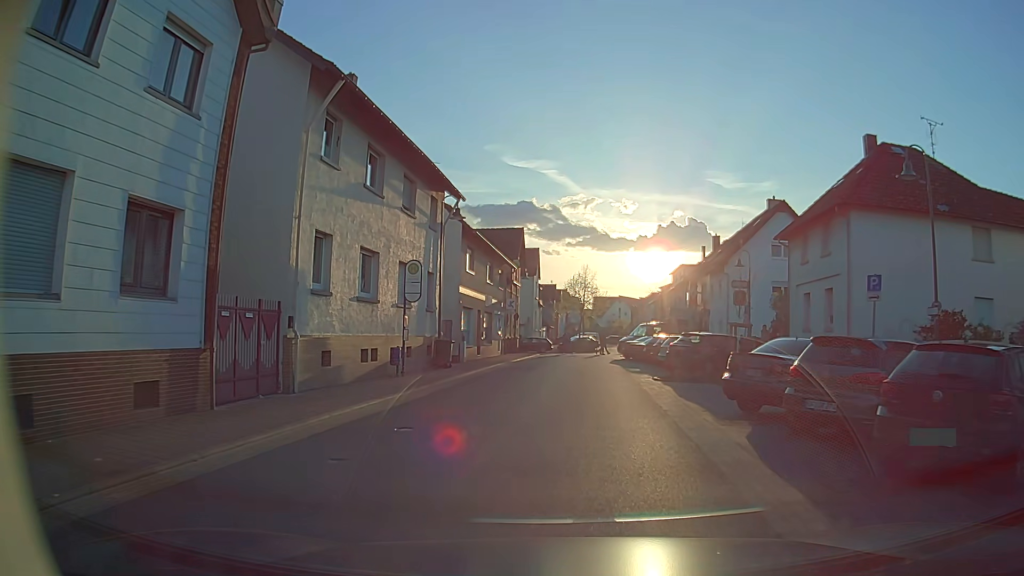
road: unclassified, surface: asphalt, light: Day
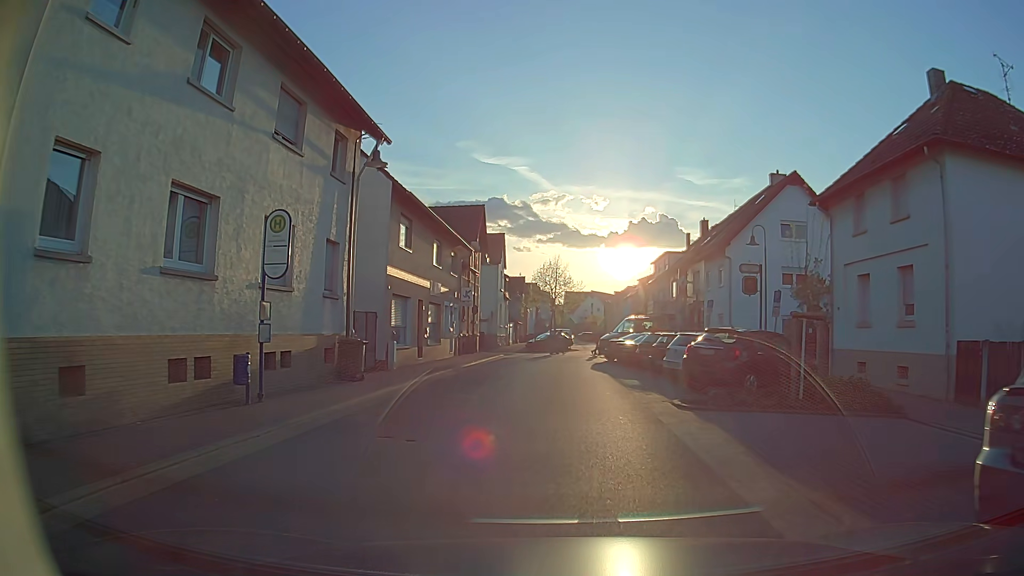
(+0.3, +8.4) m; +3°
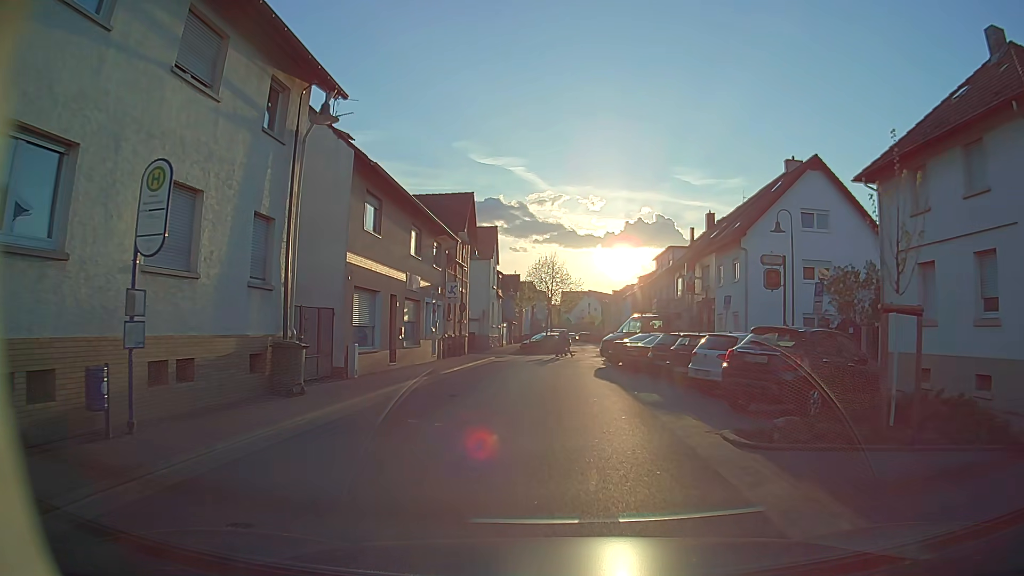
(0.0, +4.2) m; 0°
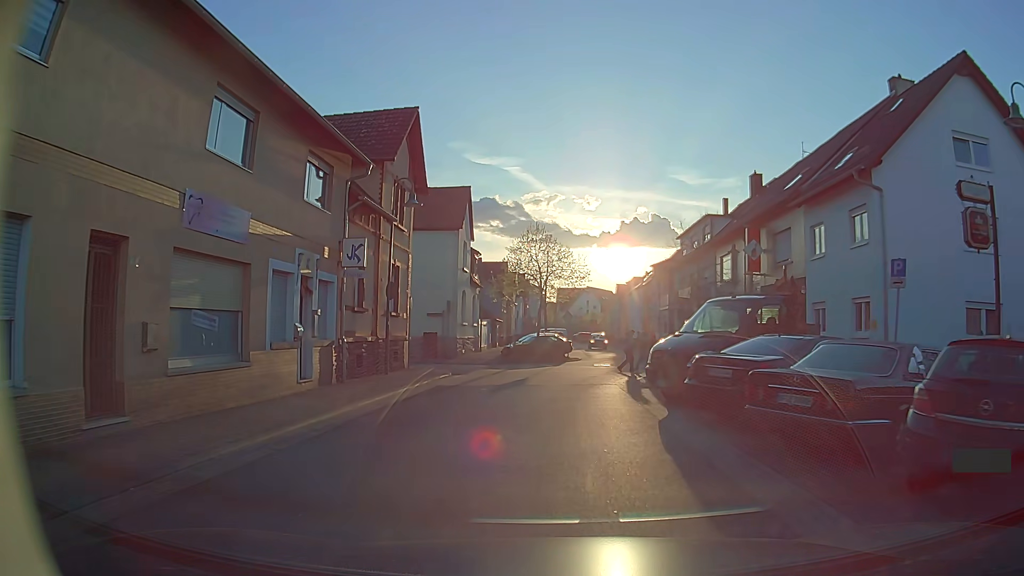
(0.0, +16.1) m; 0°
(0, +10) (0, +20) (+3, +30) (+5, +39) (+5, +49) (+5, +59) (+5, +69) (+5, +79) (+4, +89) (+2, +99) m
